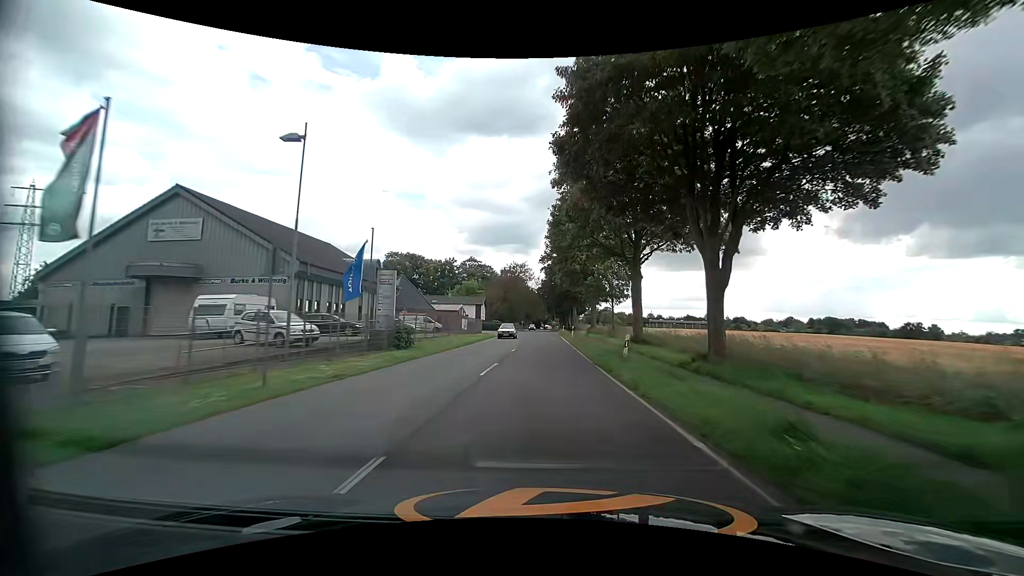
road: tertiary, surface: asphalt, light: Day
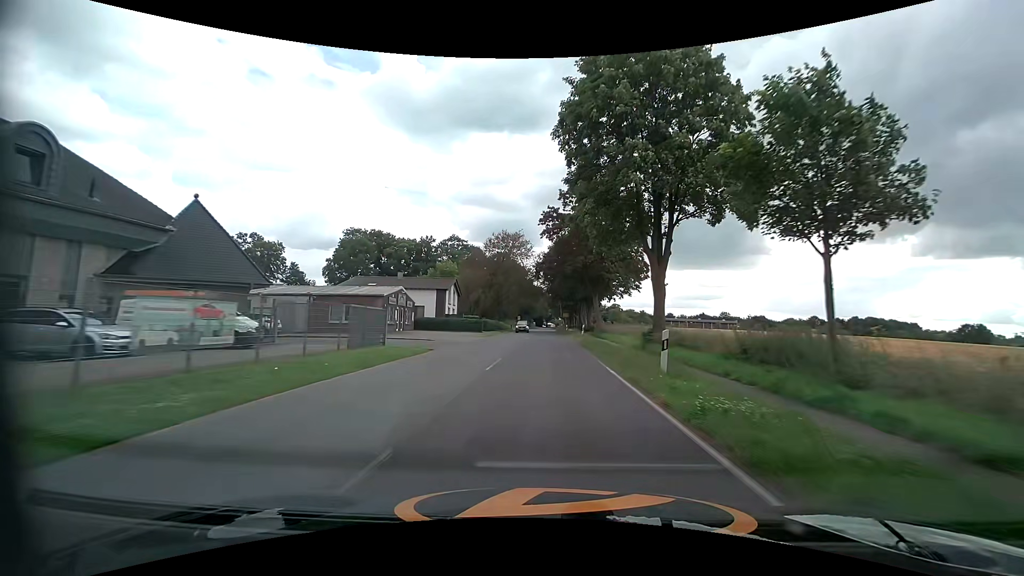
(+0.1, +35.7) m; 0°
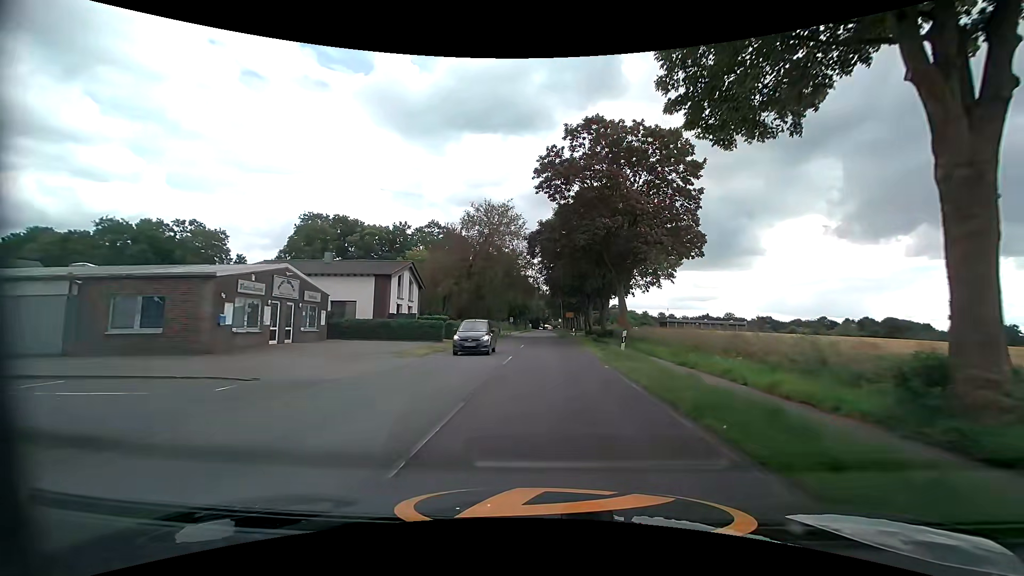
(0.0, +20.3) m; 0°
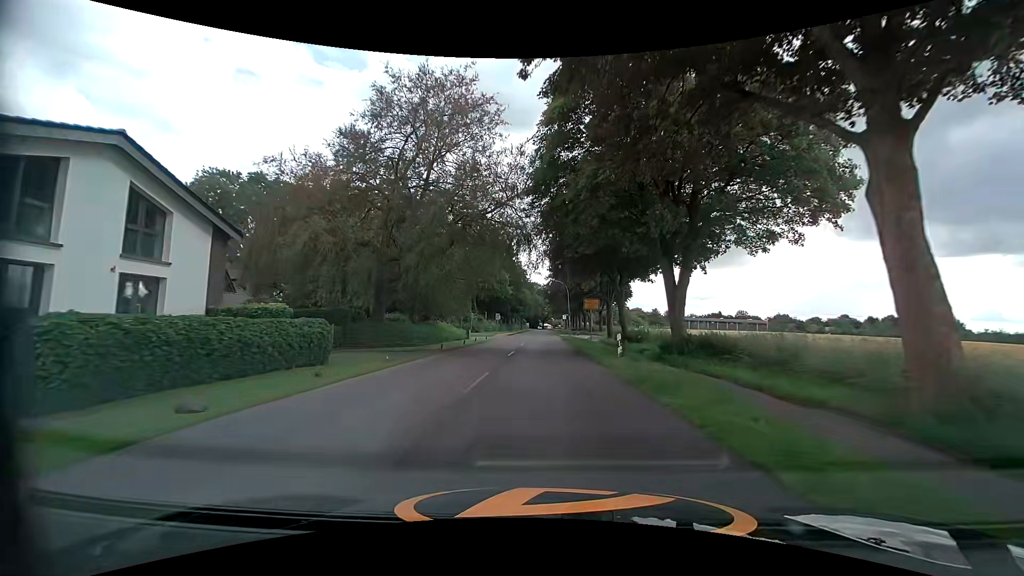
(+0.3, +30.8) m; 0°
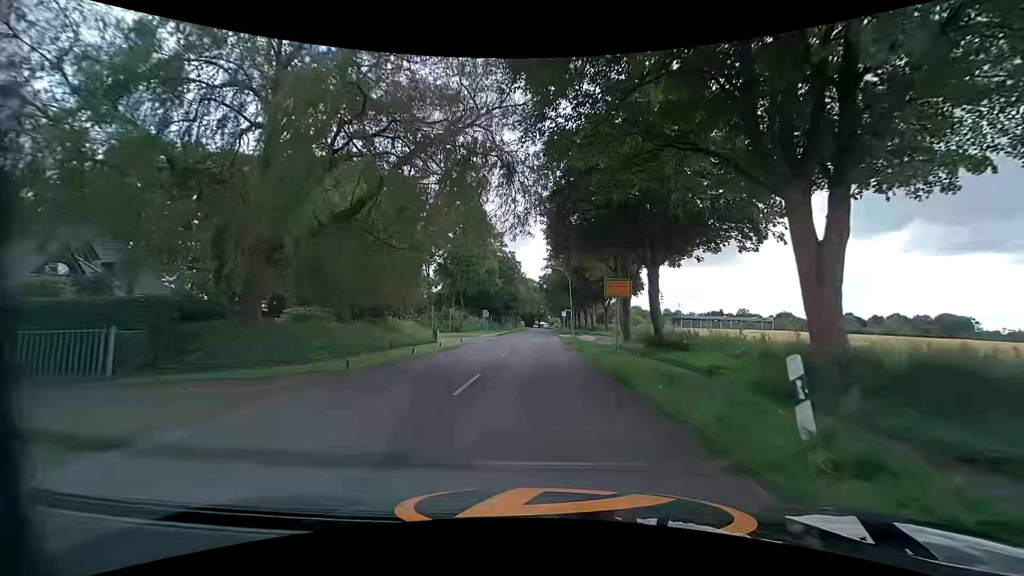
(+0.1, +12.3) m; +1°
